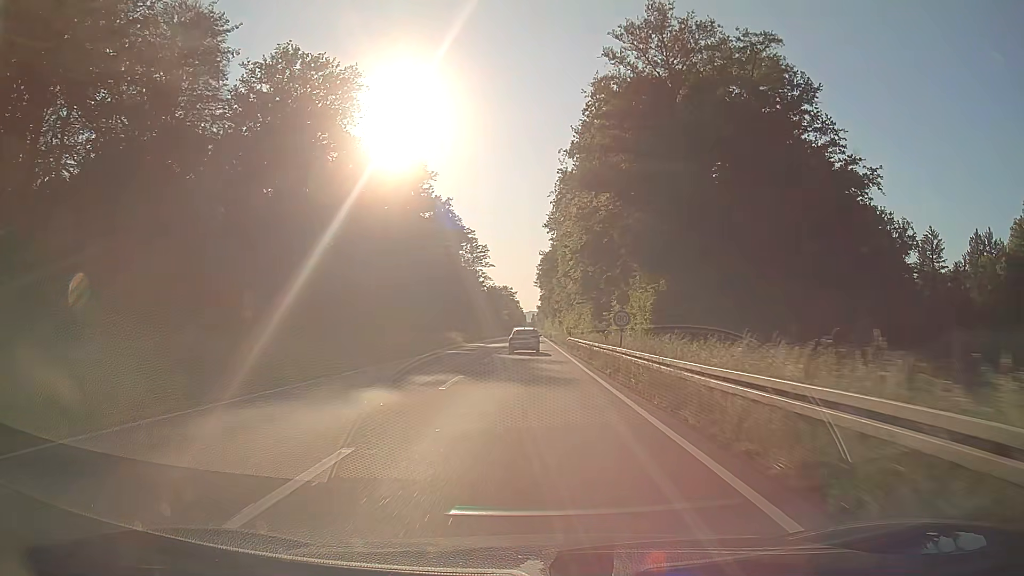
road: primary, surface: asphalt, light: Day
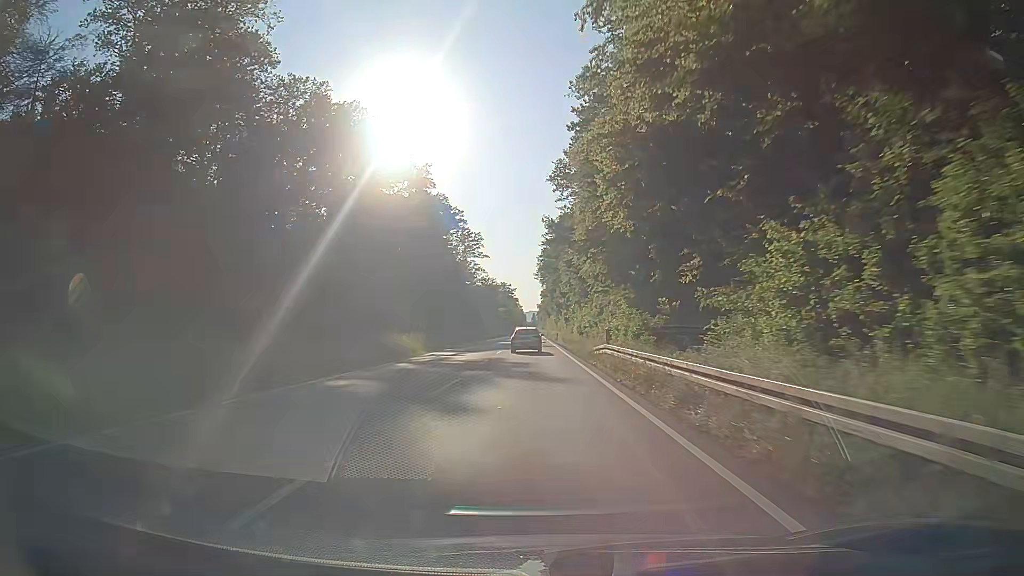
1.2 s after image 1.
(0.0, +25.4) m; 0°
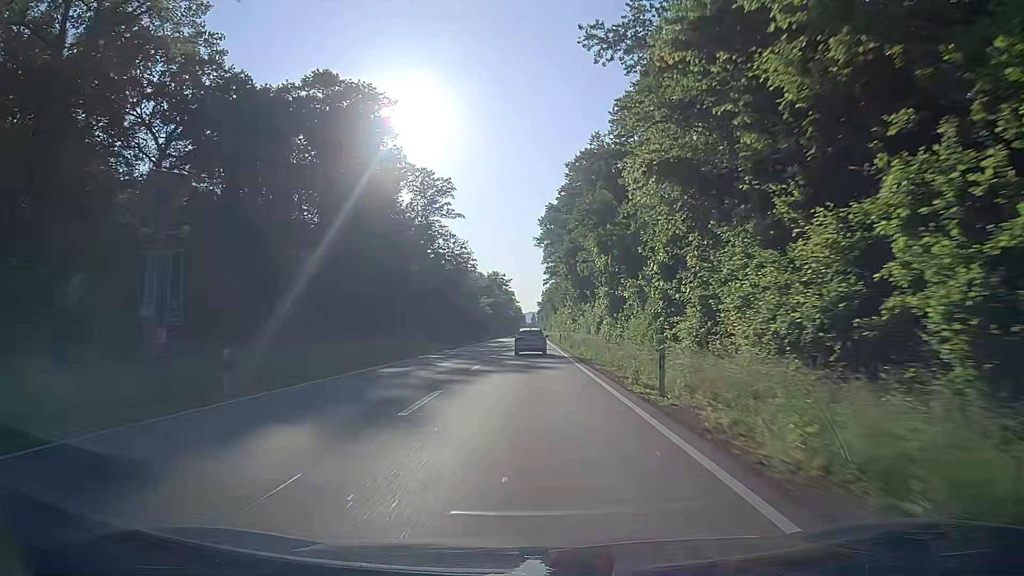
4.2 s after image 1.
(-0.1, +63.3) m; 0°
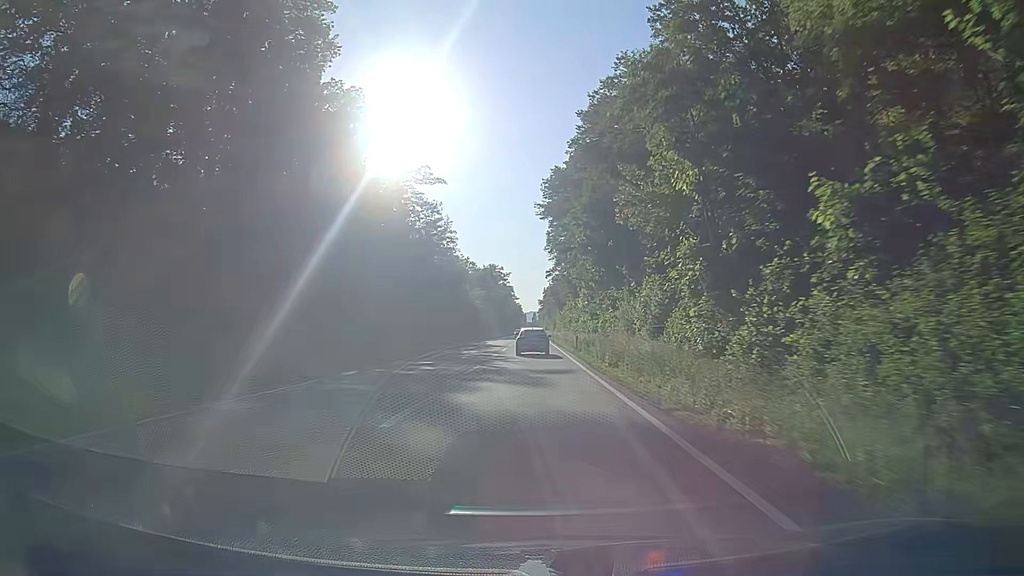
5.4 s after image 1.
(0.0, +25.5) m; 0°
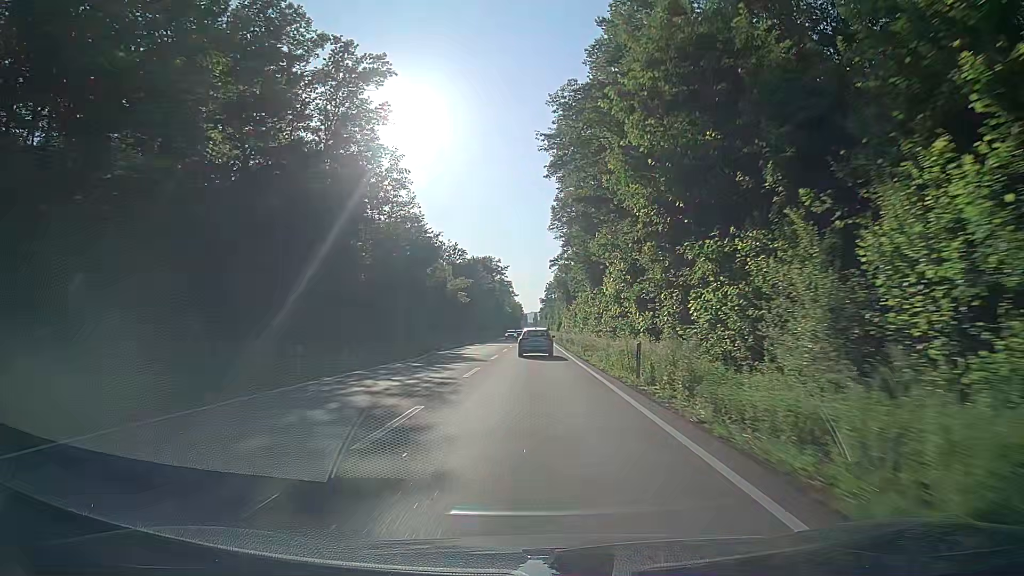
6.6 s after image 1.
(0.0, +25.8) m; 0°
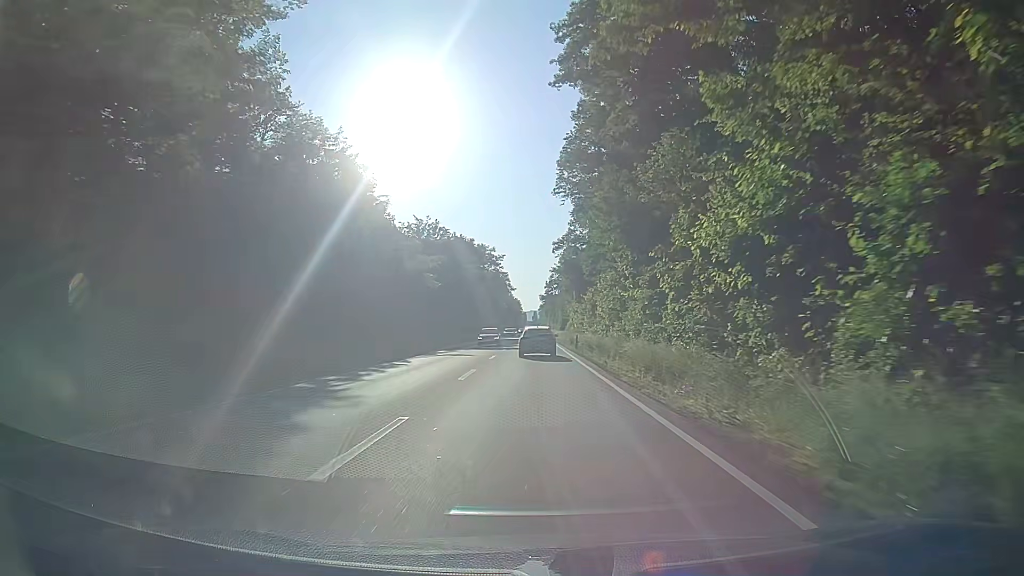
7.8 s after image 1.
(0.0, +25.8) m; 0°
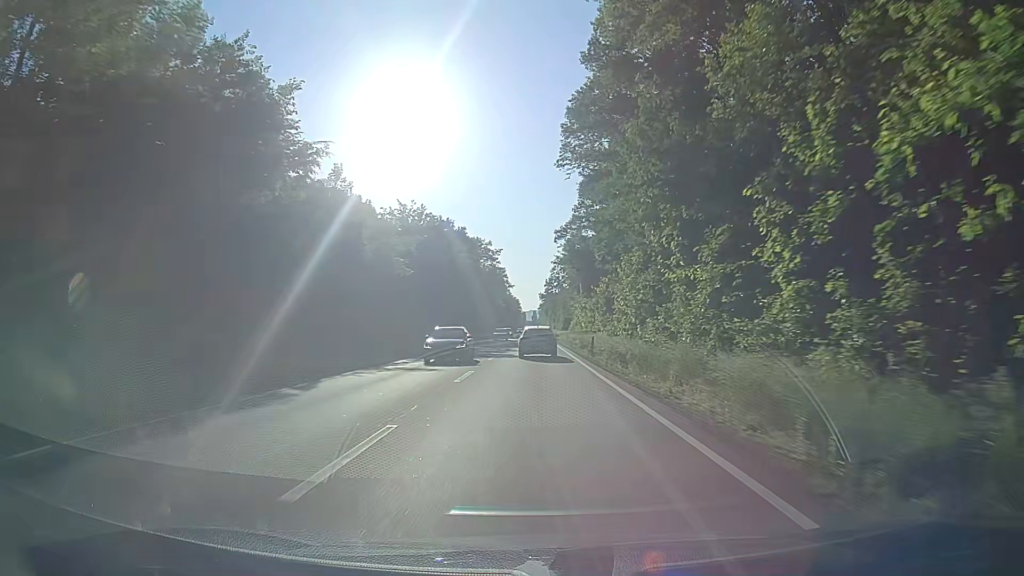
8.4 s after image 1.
(-0.1, +12.8) m; 0°
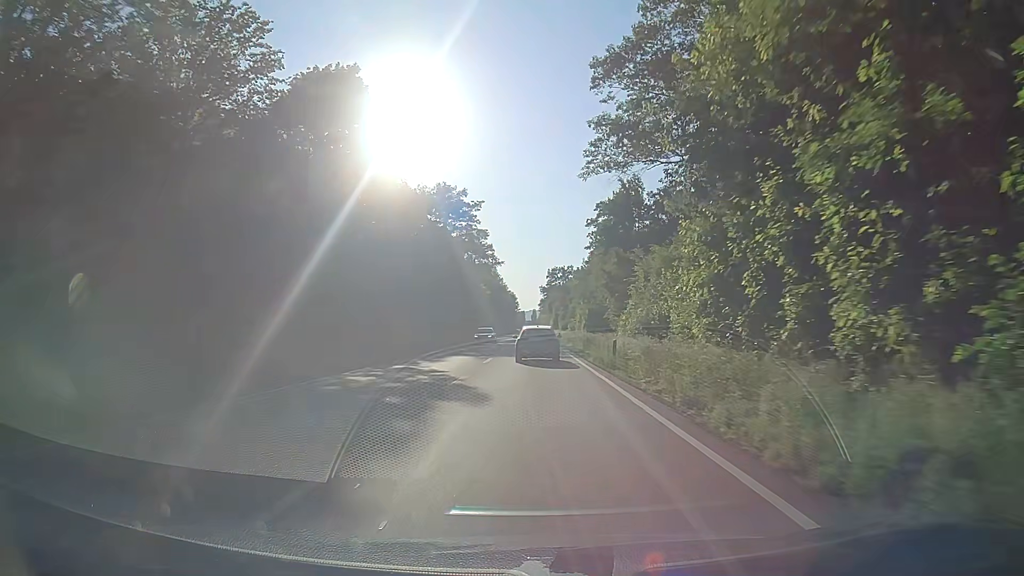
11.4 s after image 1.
(+0.1, +62.3) m; 0°
(0, +10) (0, +20) (0, +30) (0, +40) (0, +50) (0, +60) (0, +70) (0, +80) (0, +90) (0, +100) m
